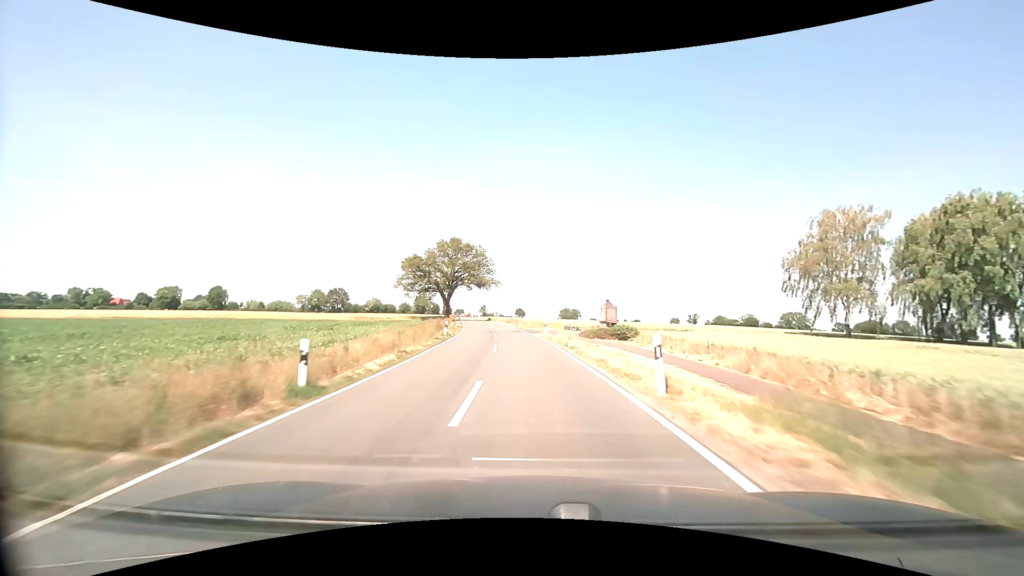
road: secondary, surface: asphalt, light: Day
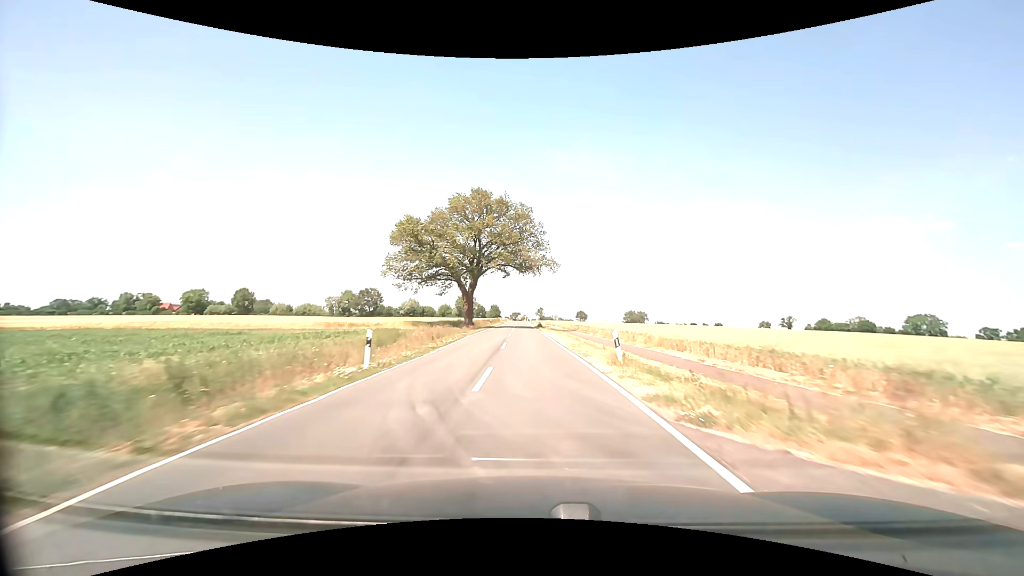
(-2.7, +45.8) m; -7°
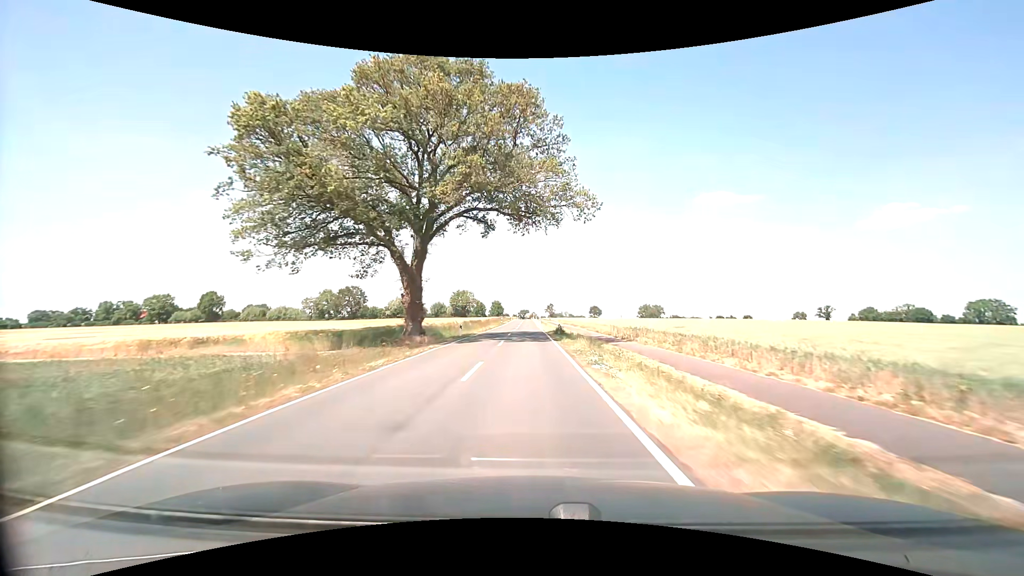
(-0.4, +35.0) m; -1°
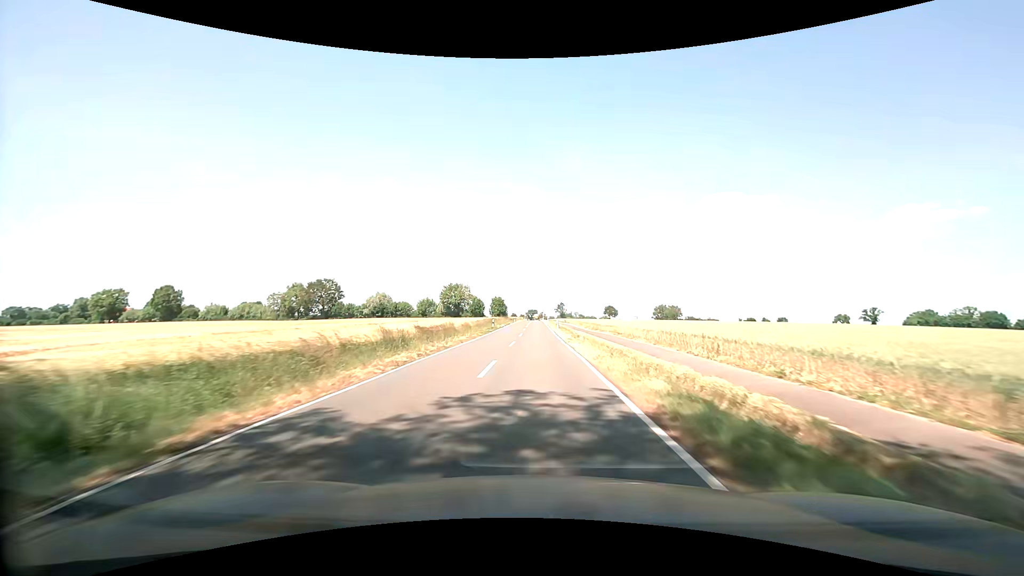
(-0.7, +35.4) m; -1°
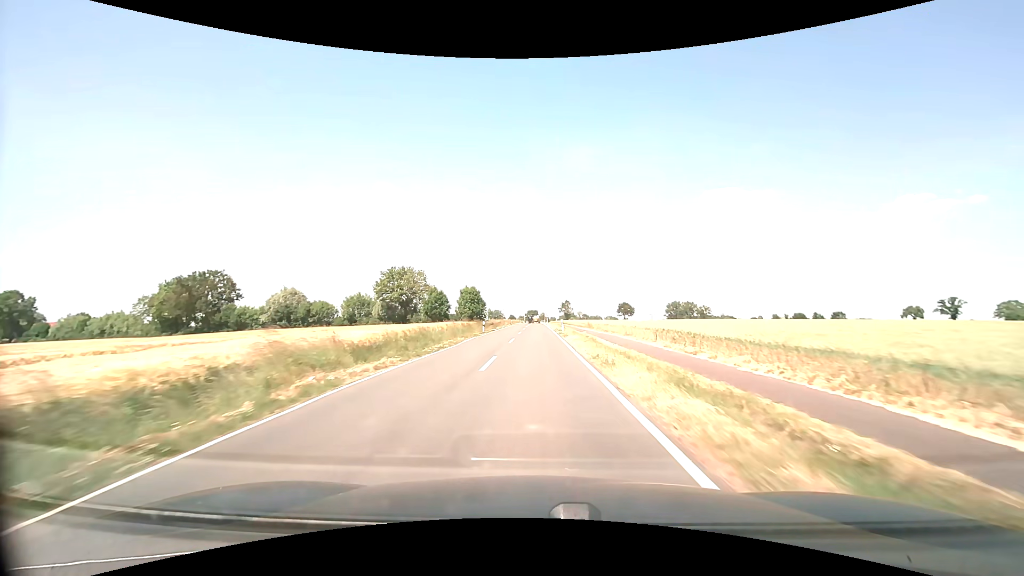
(+0.4, +59.6) m; 0°
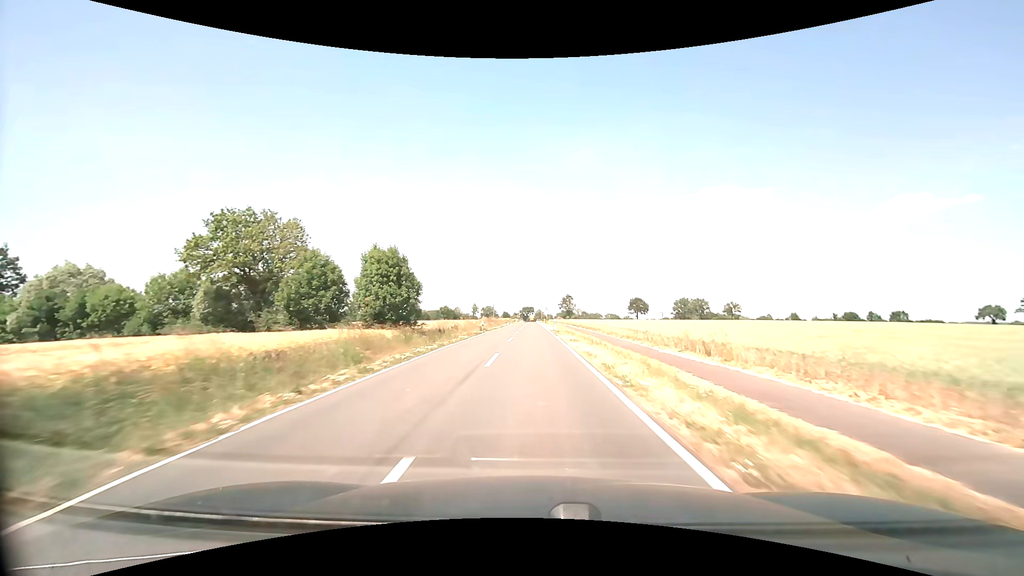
(0.0, +47.5) m; 0°
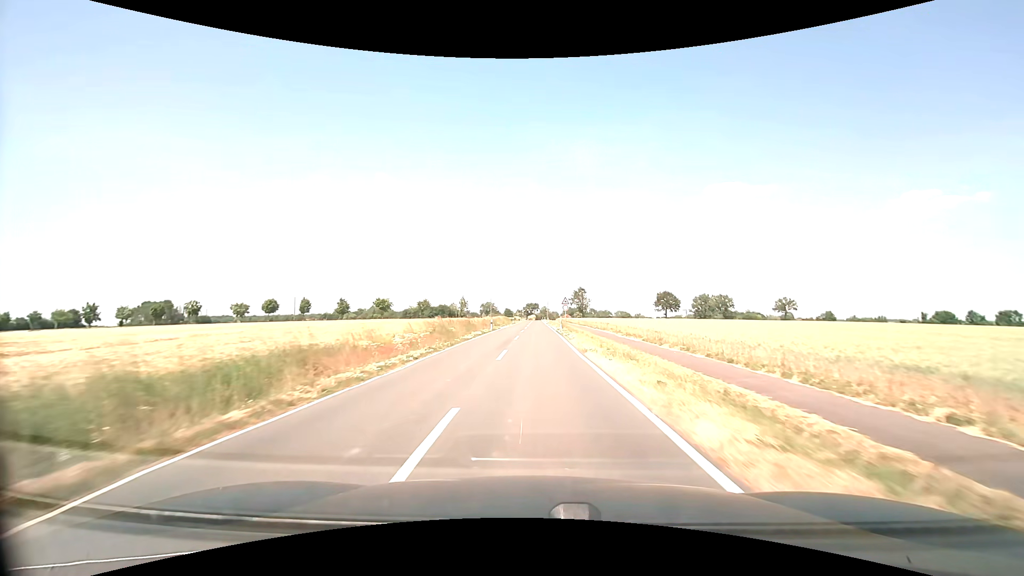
(-0.3, +45.8) m; -1°
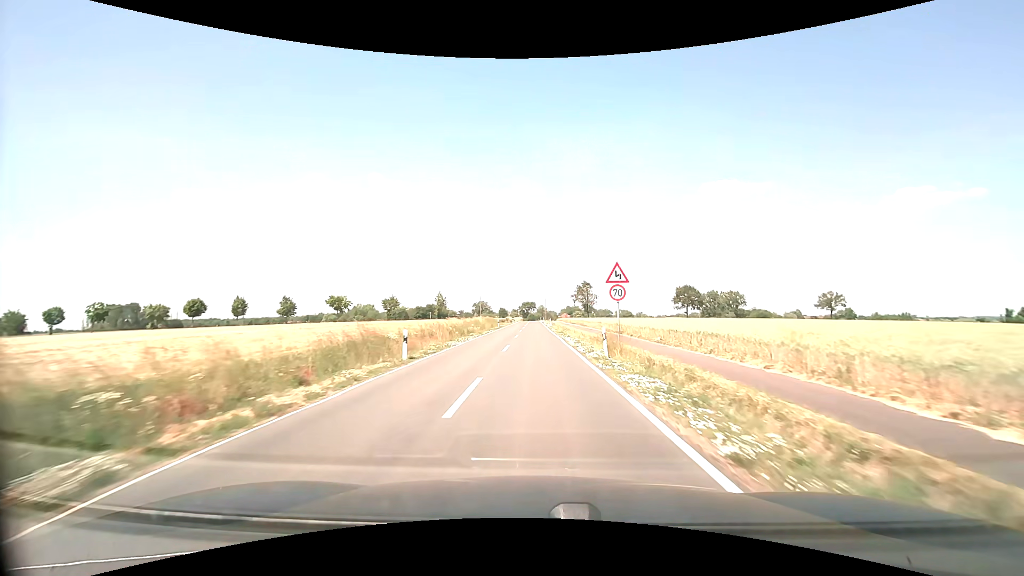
(+0.1, +32.5) m; 0°
(0, +10) (0, +20) (0, +30) (0, +40) (0, +50) (0, +60) (0, +70) (0, +80) (0, +90) (0, +100) m
